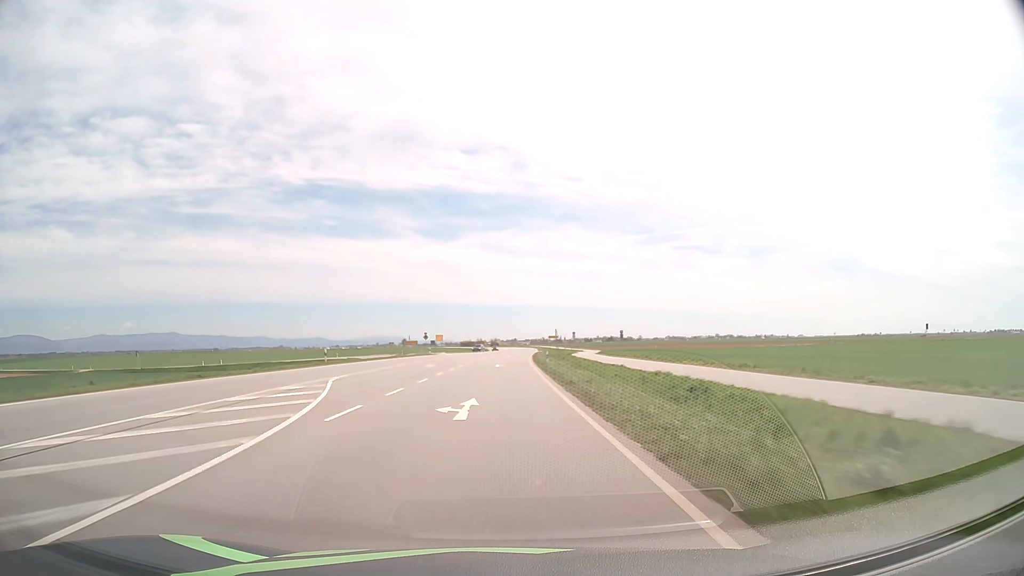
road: primary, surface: asphalt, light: Day
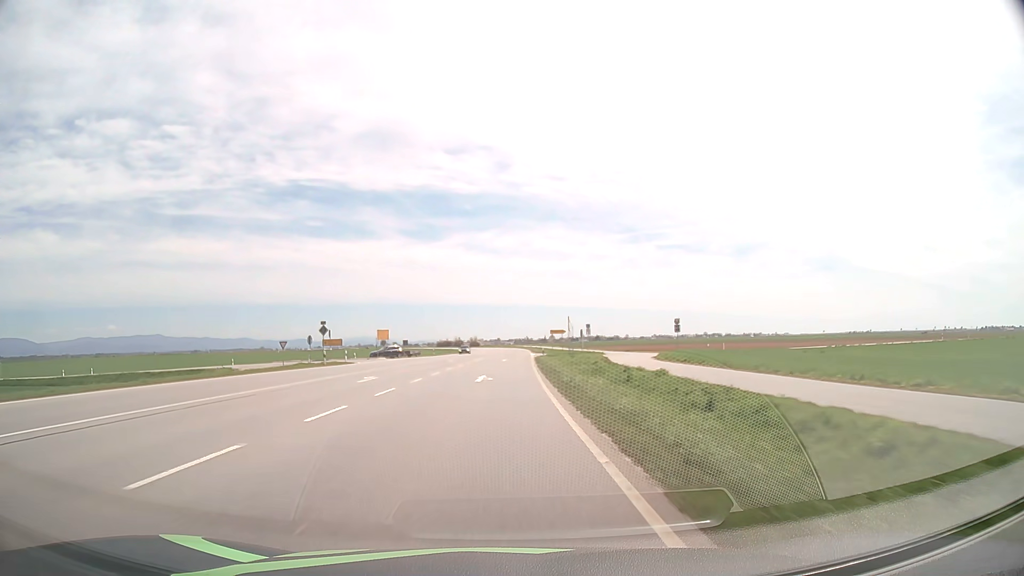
(+0.8, +48.1) m; +2°
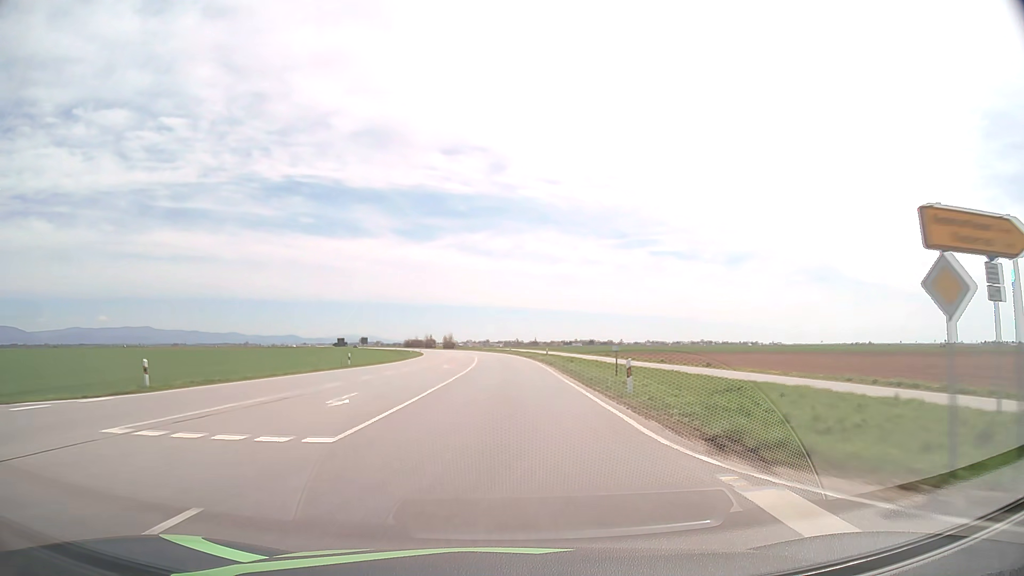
(+0.8, +79.8) m; +1°
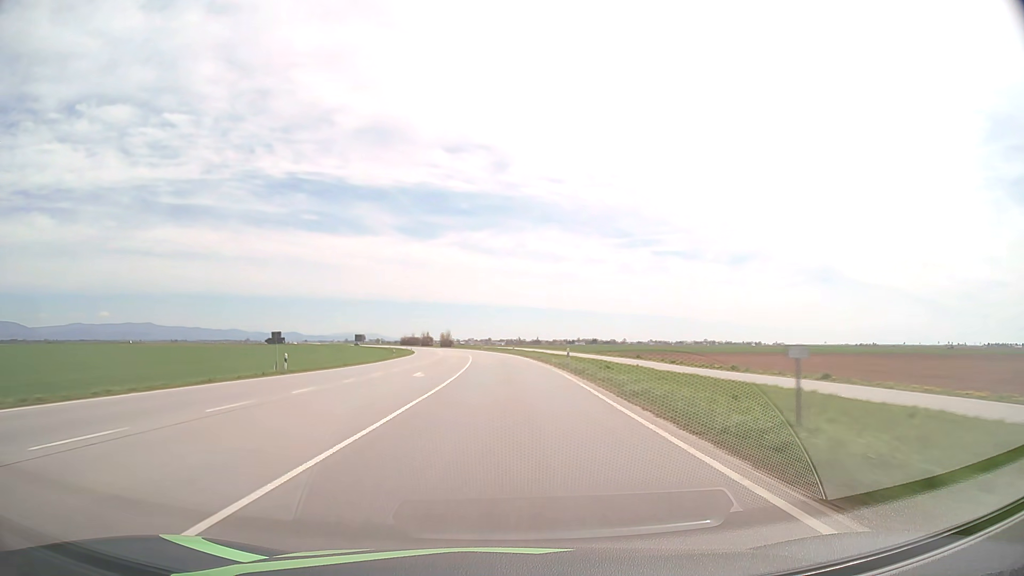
(0.0, +15.9) m; 0°
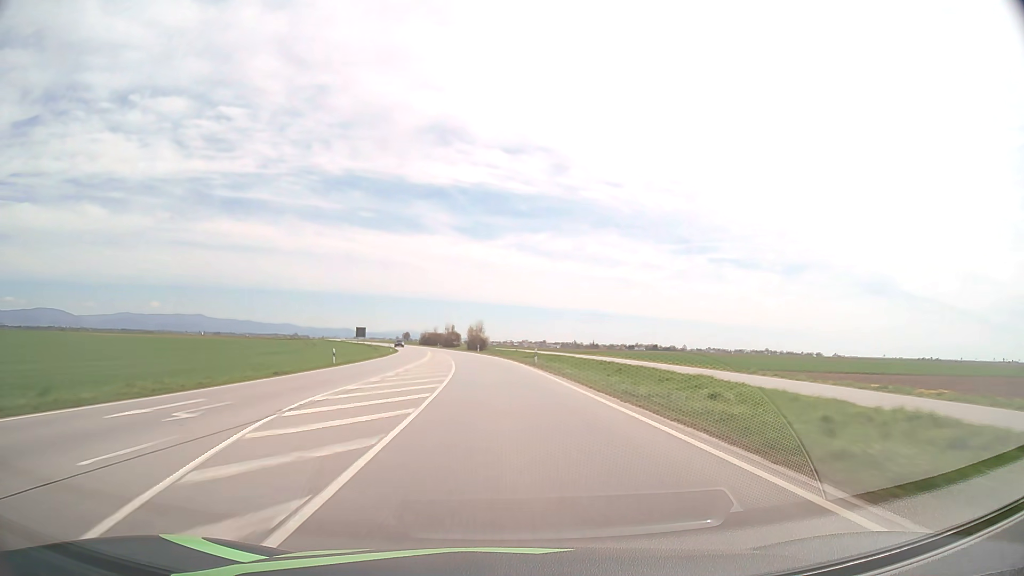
(-2.6, +79.3) m; -5°
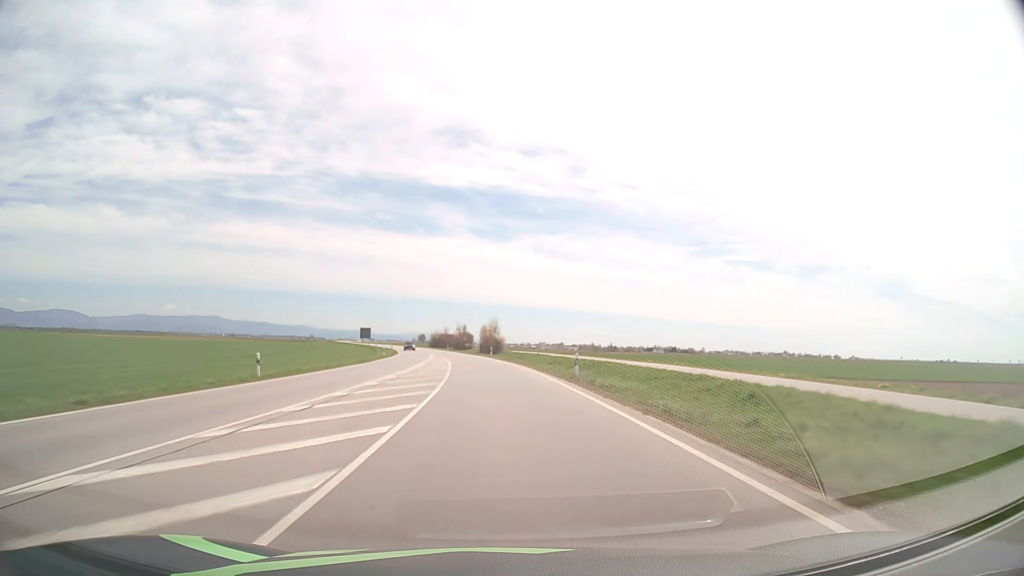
(-0.1, +15.8) m; -1°
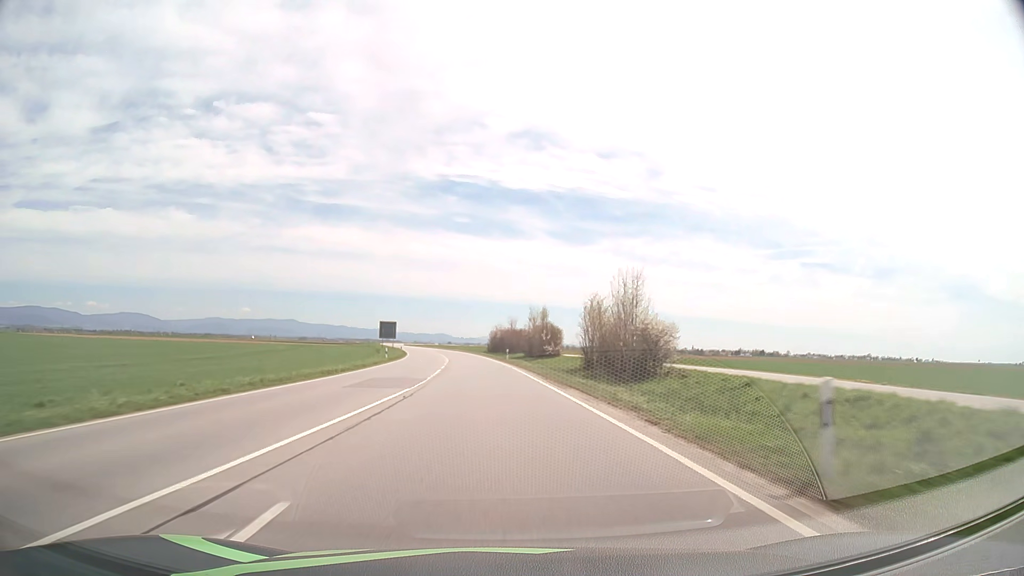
(-3.8, +63.2) m; -7°
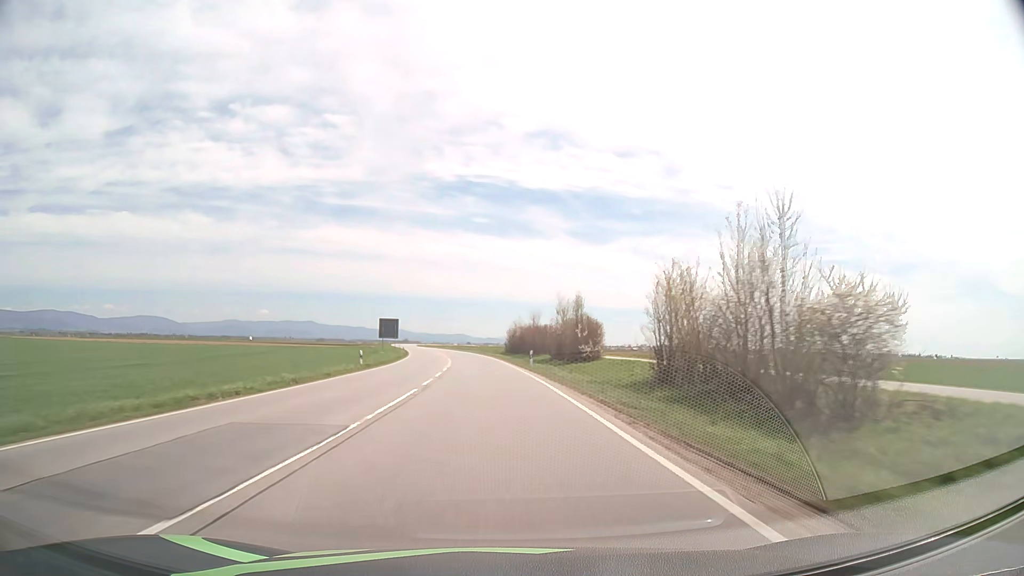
(-0.2, +15.8) m; -2°
(0, +10) (0, +20) (-1, +30) (-1, +40) (-2, +50) (-3, +60) (-4, +70) (-5, +80) (-7, +90) (-8, +100) m
